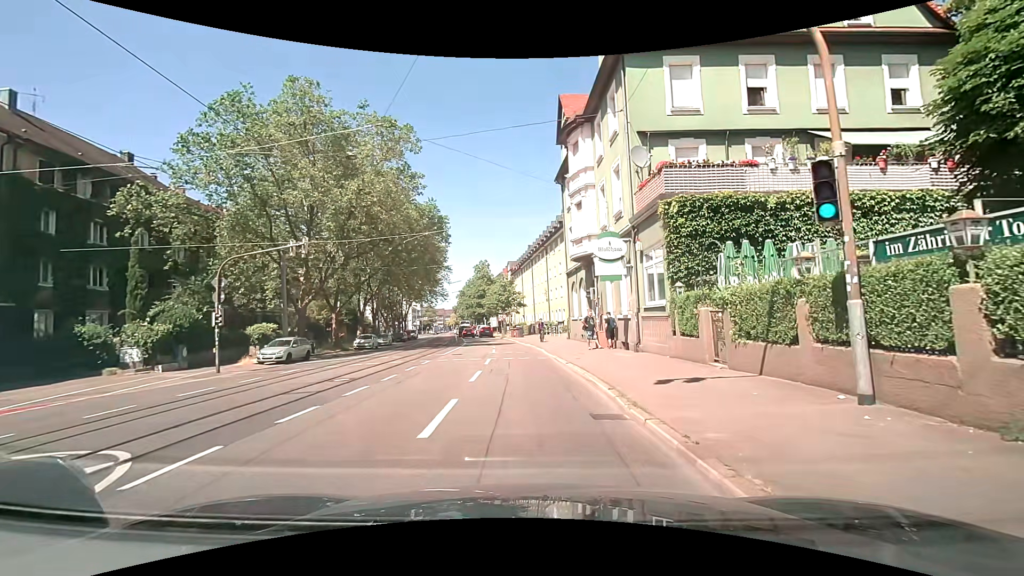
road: primary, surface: asphalt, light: Day
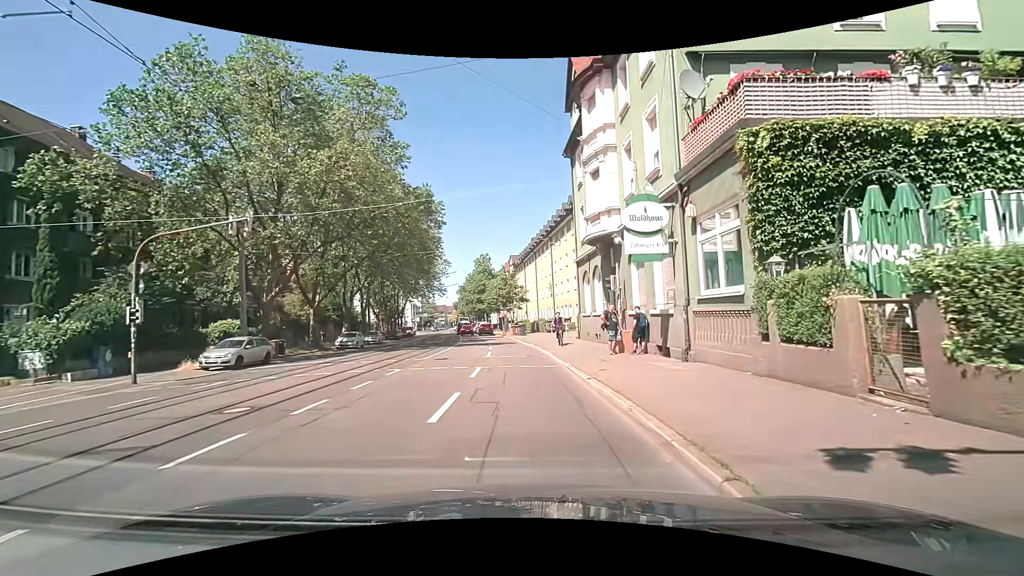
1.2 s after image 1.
(+0.1, +5.5) m; +1°
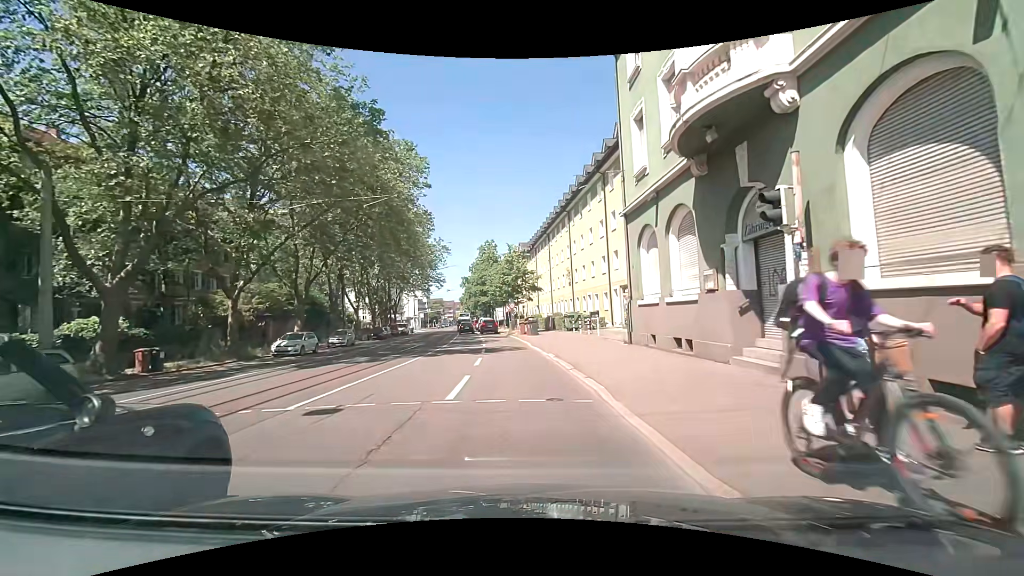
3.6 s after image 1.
(-0.2, +12.7) m; 0°
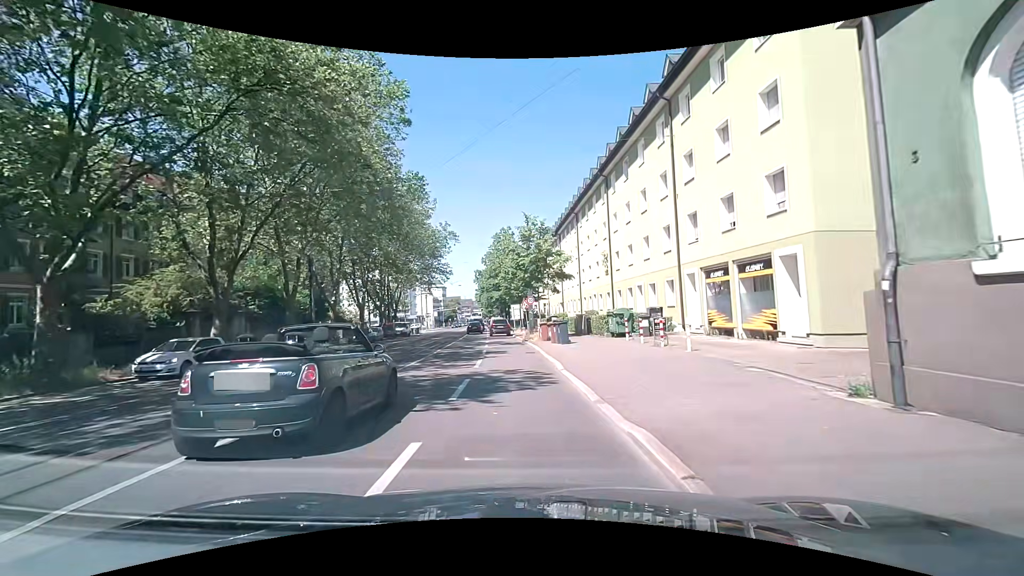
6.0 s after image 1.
(-0.6, +12.5) m; -3°
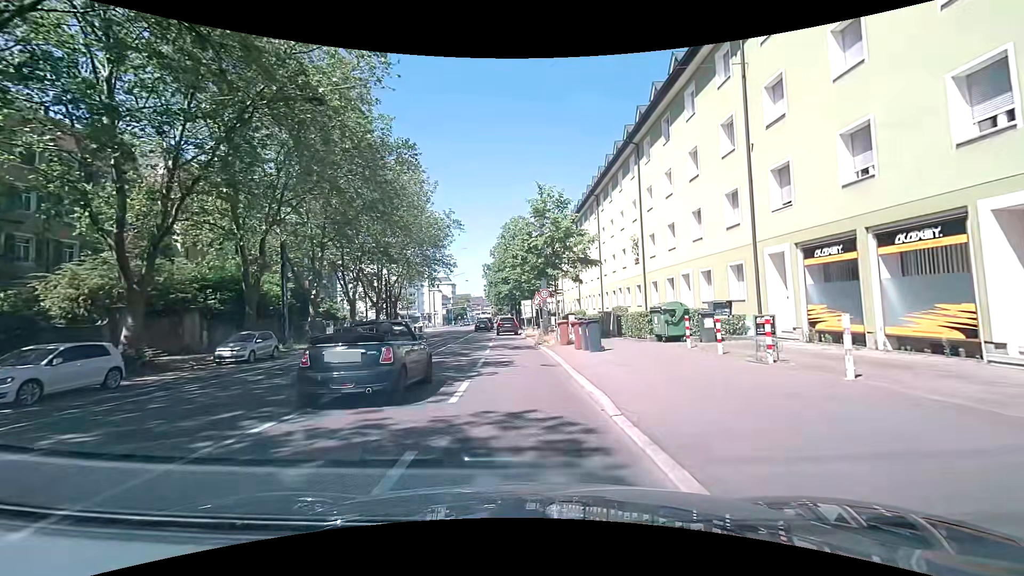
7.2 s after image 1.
(-0.1, +6.7) m; -2°
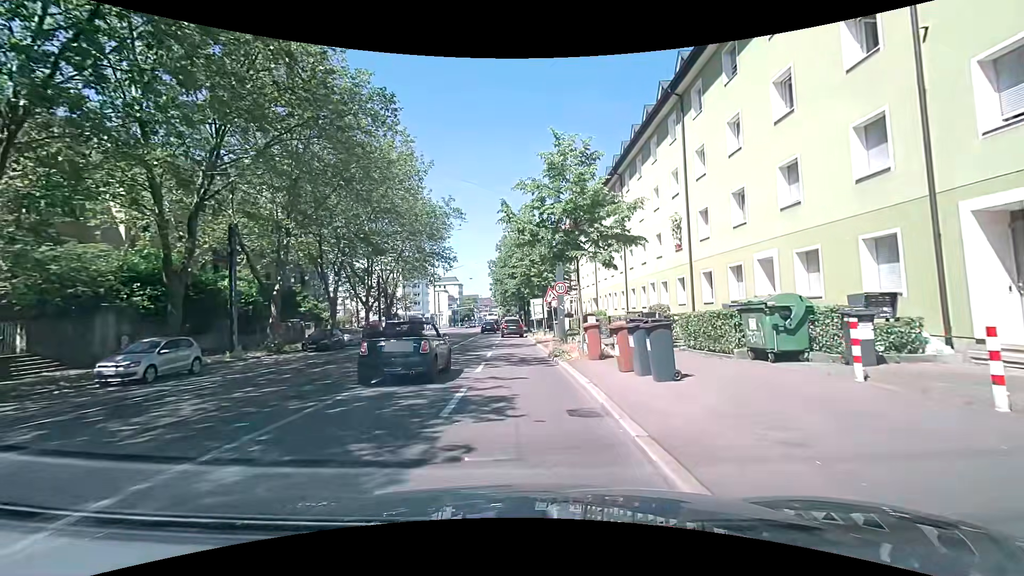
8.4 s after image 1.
(0.0, +7.1) m; -1°
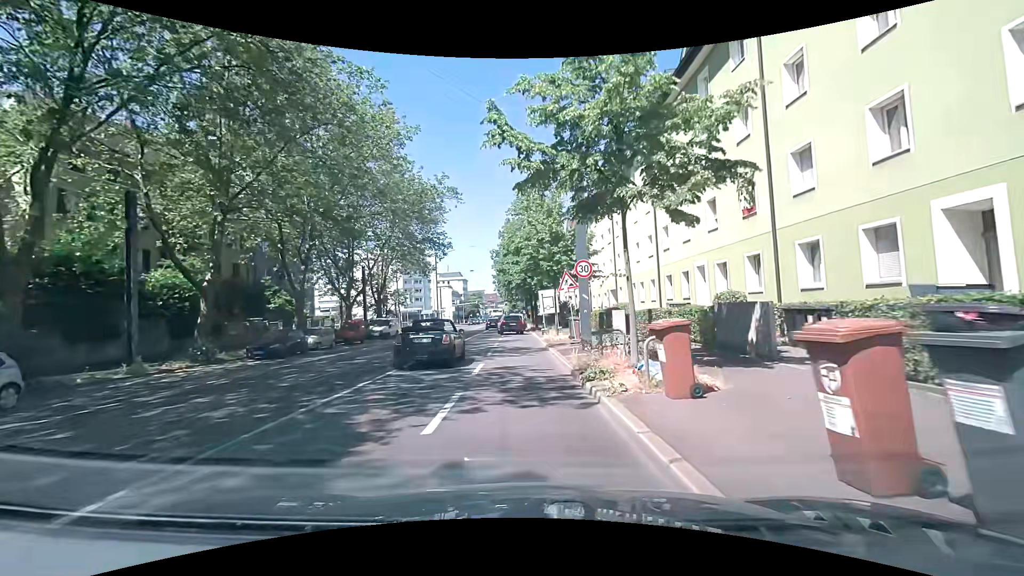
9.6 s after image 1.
(-0.1, +7.4) m; 0°
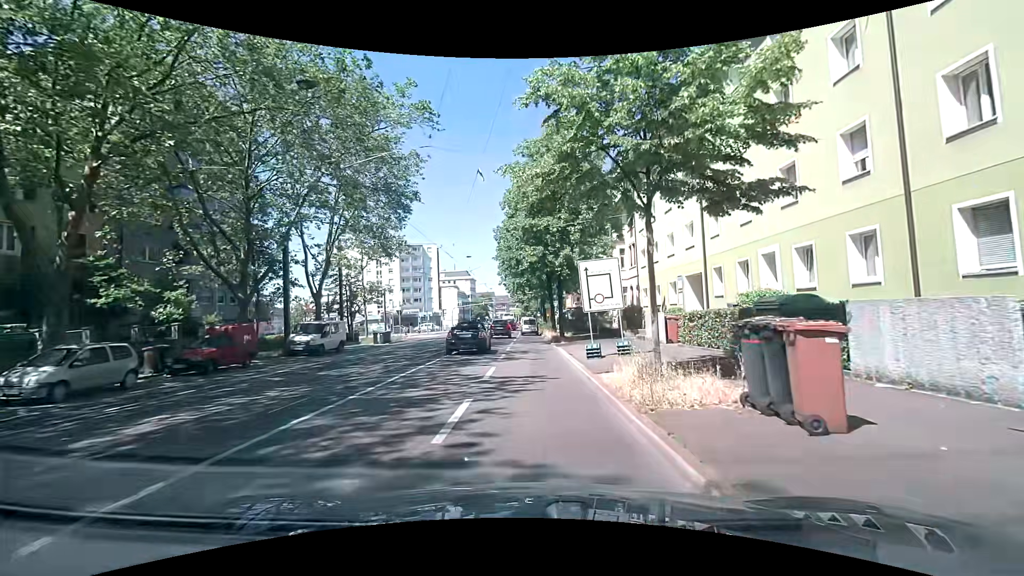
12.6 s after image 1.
(-0.4, +18.6) m; -1°
(0, +10) (0, +20) (0, +30) (0, +40) (0, +50) (-1, +60) (-1, +70) (-1, +80) (-1, +90) (-1, +100) m
